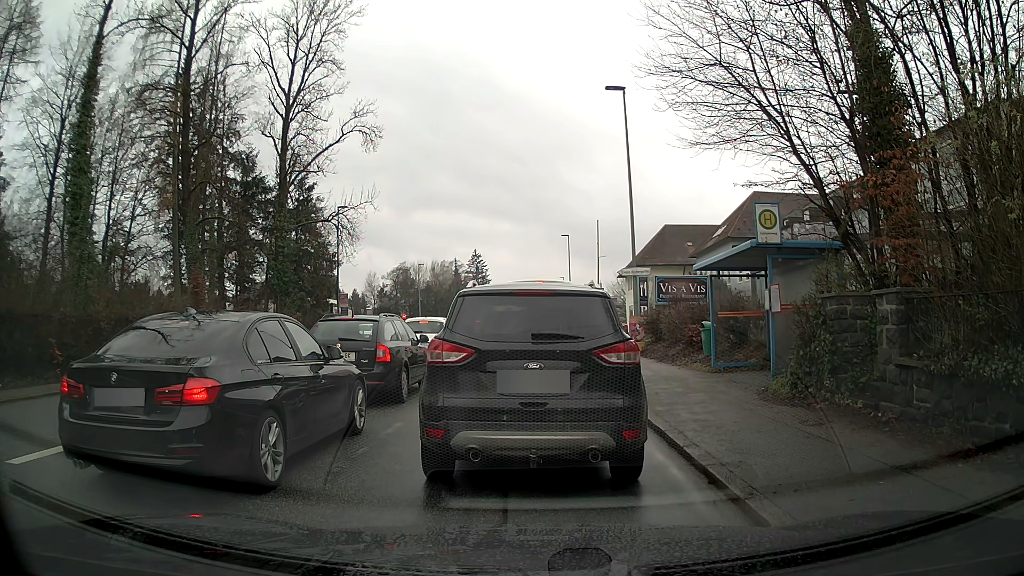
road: tertiary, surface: asphalt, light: Day
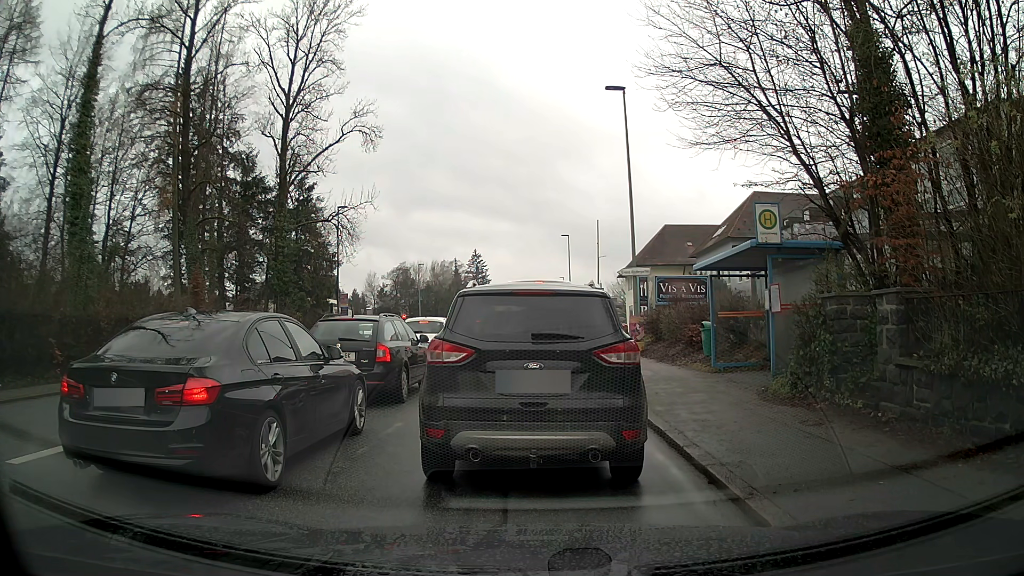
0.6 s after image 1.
(0.0, 0.0) m; 0°
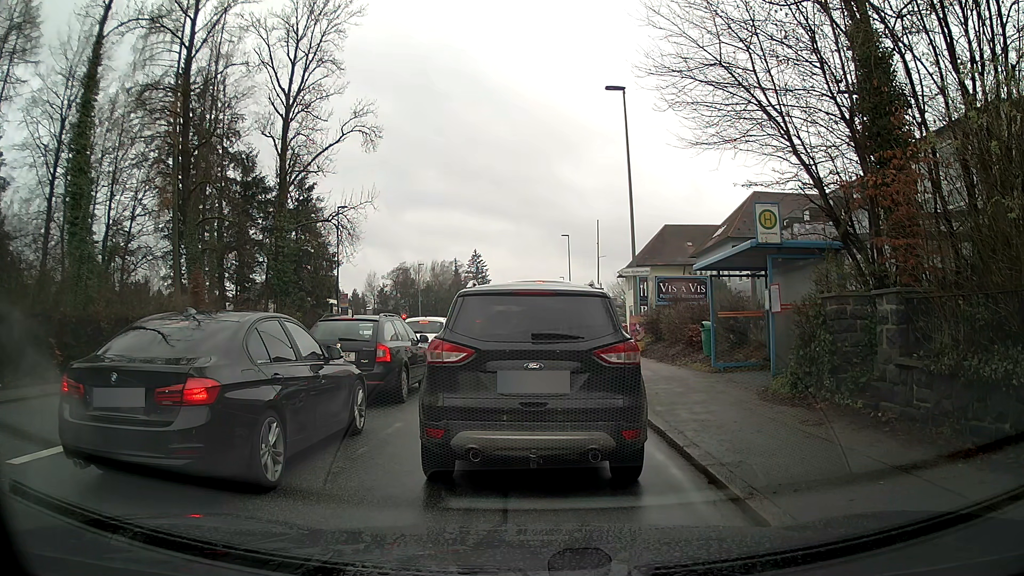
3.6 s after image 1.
(0.0, 0.0) m; 0°
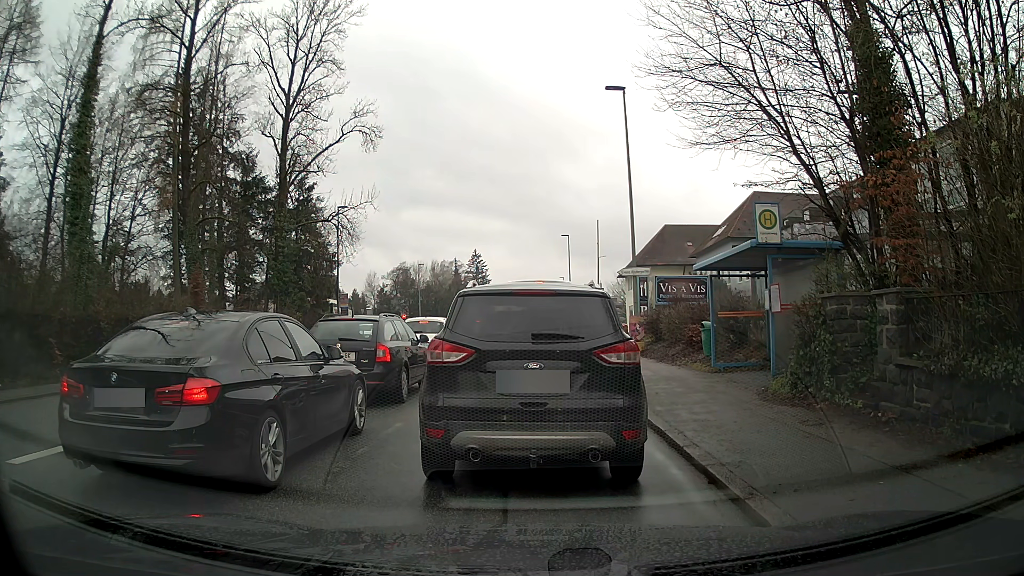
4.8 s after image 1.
(0.0, 0.0) m; 0°
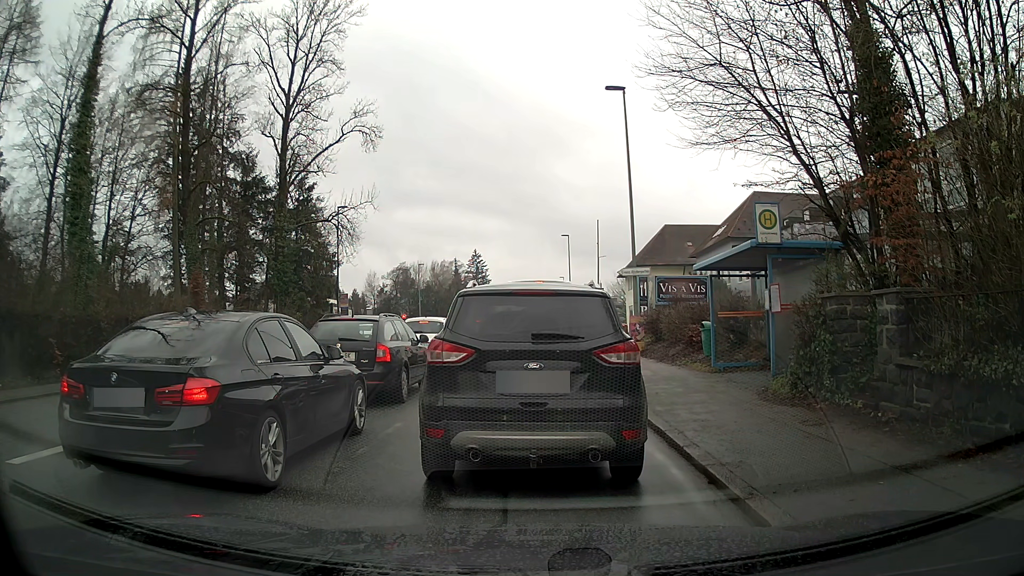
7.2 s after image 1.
(0.0, 0.0) m; 0°
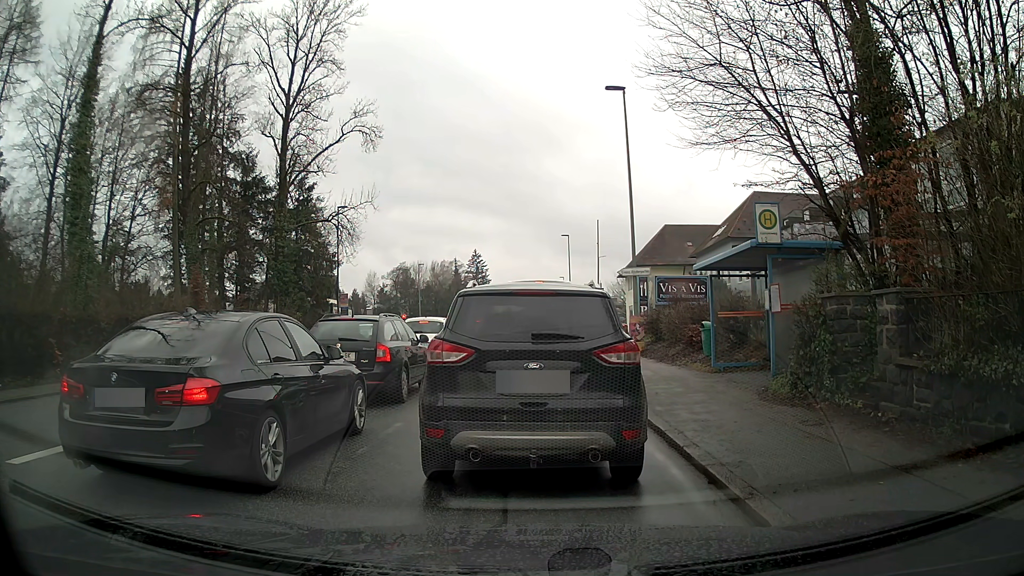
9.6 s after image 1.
(0.0, 0.0) m; 0°
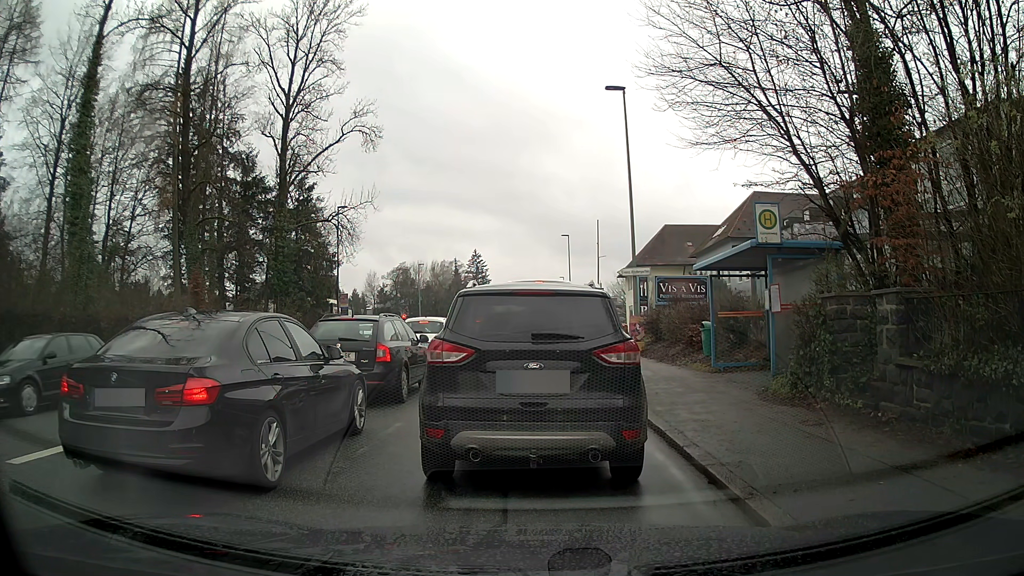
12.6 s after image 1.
(0.0, 0.0) m; 0°
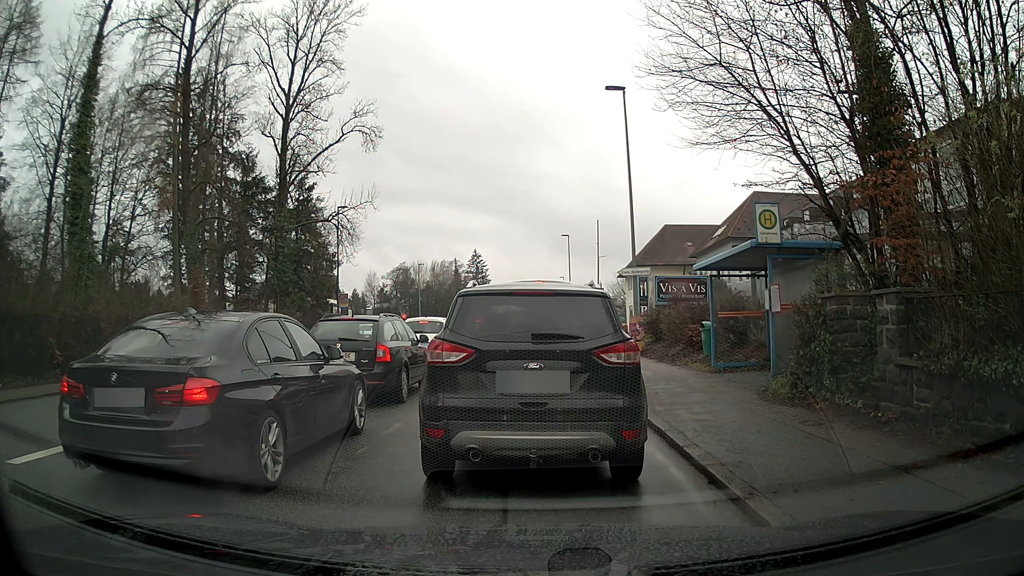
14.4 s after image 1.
(0.0, 0.0) m; 0°
(0, +10) (+1, +20) (+1, +30) (+1, +40) (+1, +50) (+2, +60) (+2, +70) (+2, +80) (+4, +90) (+13, +94) m
